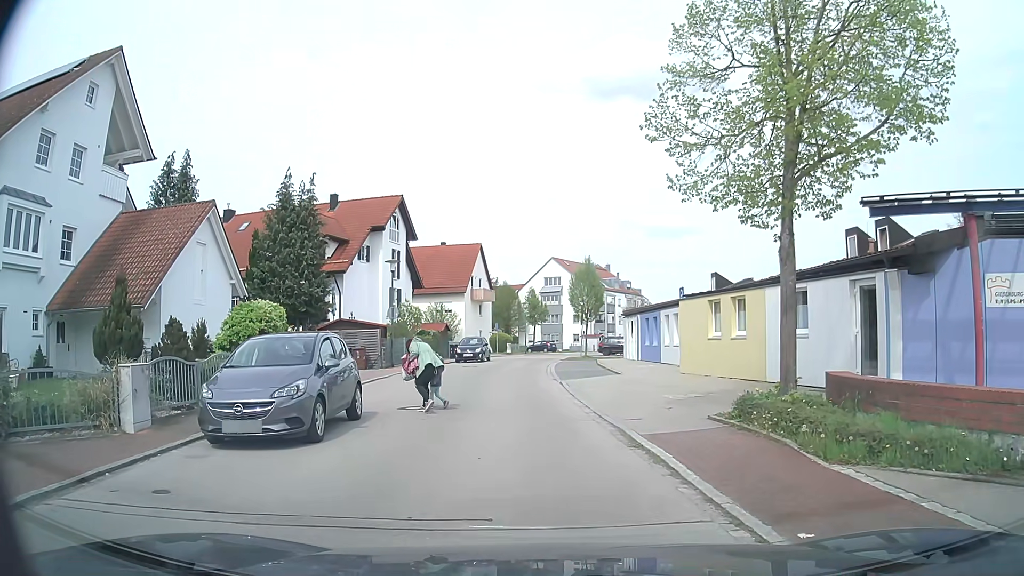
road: residential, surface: asphalt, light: Day
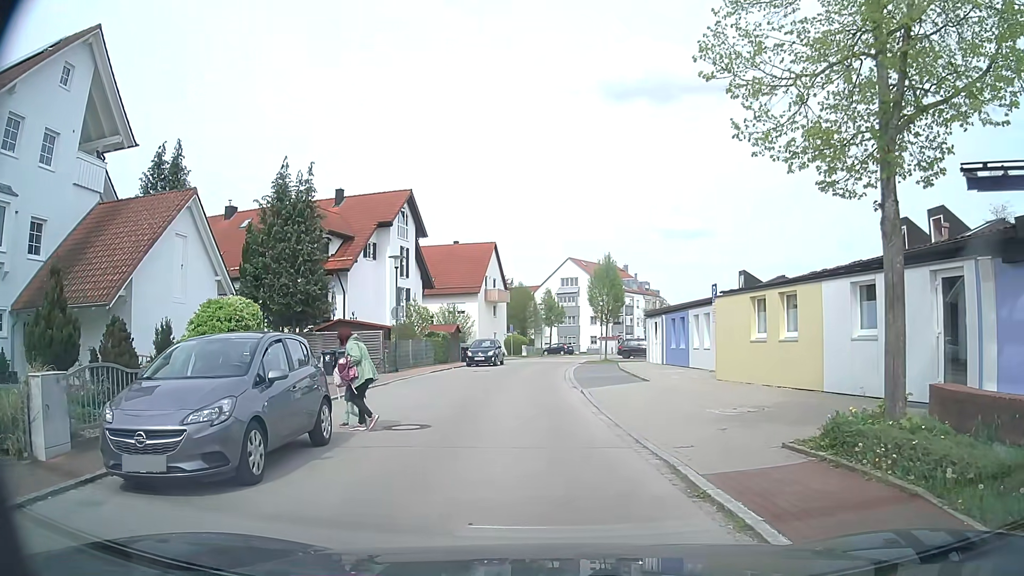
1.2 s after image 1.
(0.0, +2.7) m; -2°
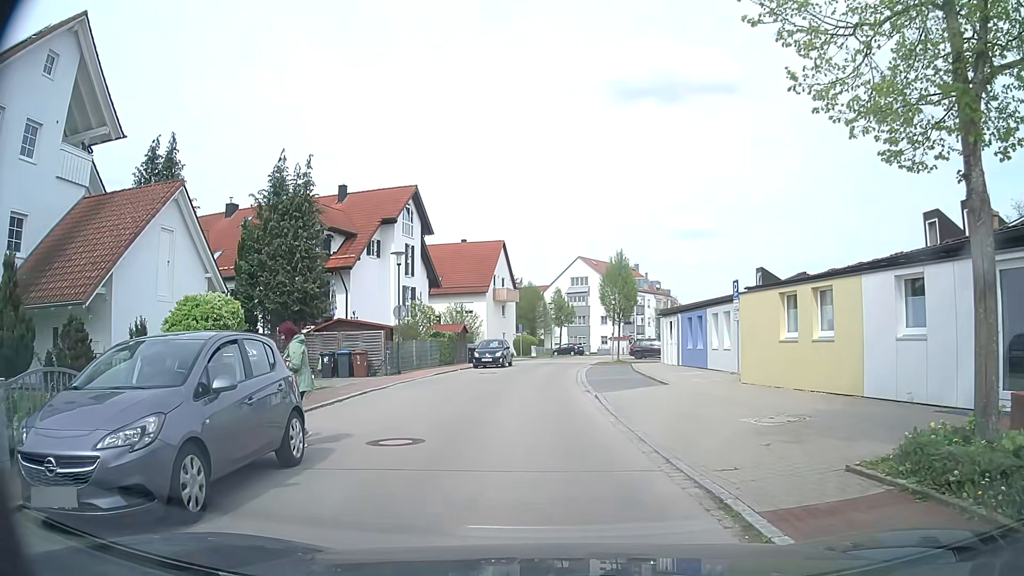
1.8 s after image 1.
(0.0, +1.5) m; 0°
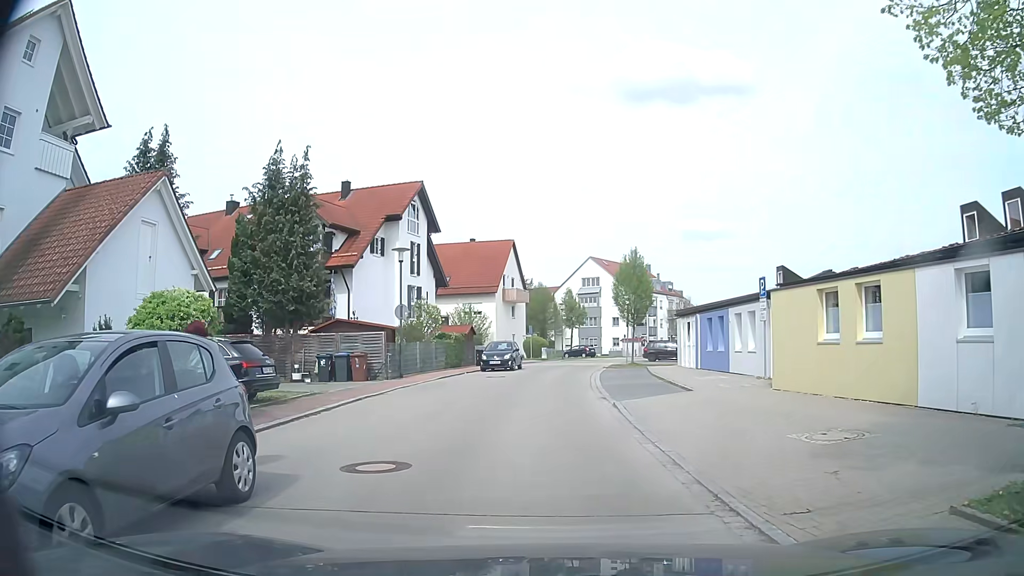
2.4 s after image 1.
(0.0, +1.8) m; -2°
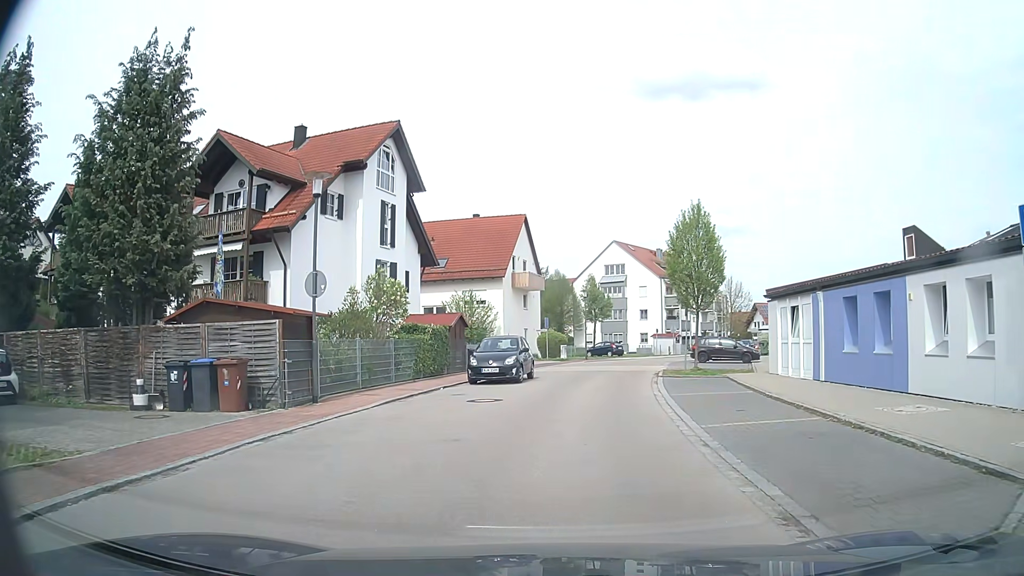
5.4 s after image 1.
(-0.2, +12.3) m; -2°
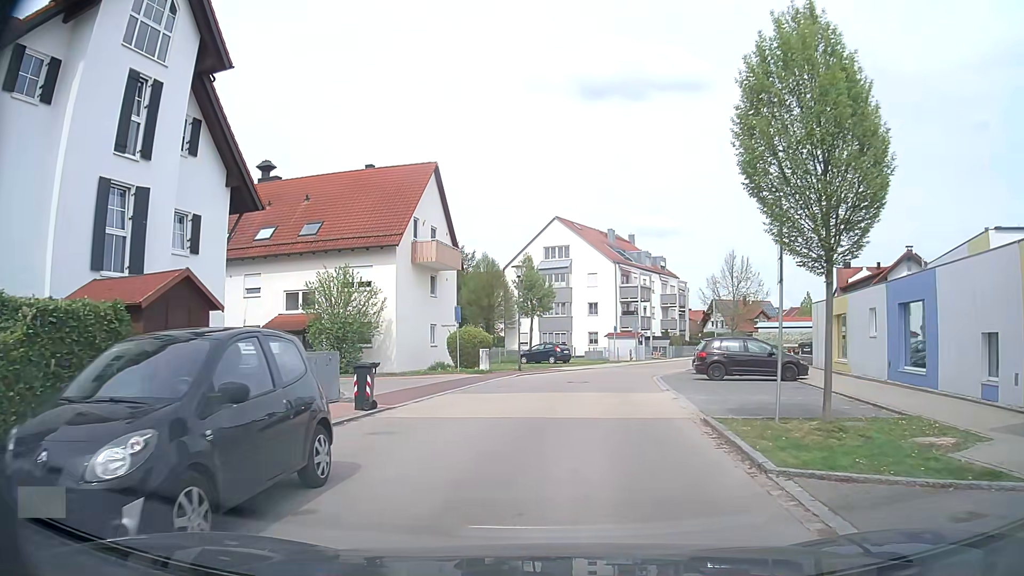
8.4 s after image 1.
(+1.1, +17.1) m; +6°
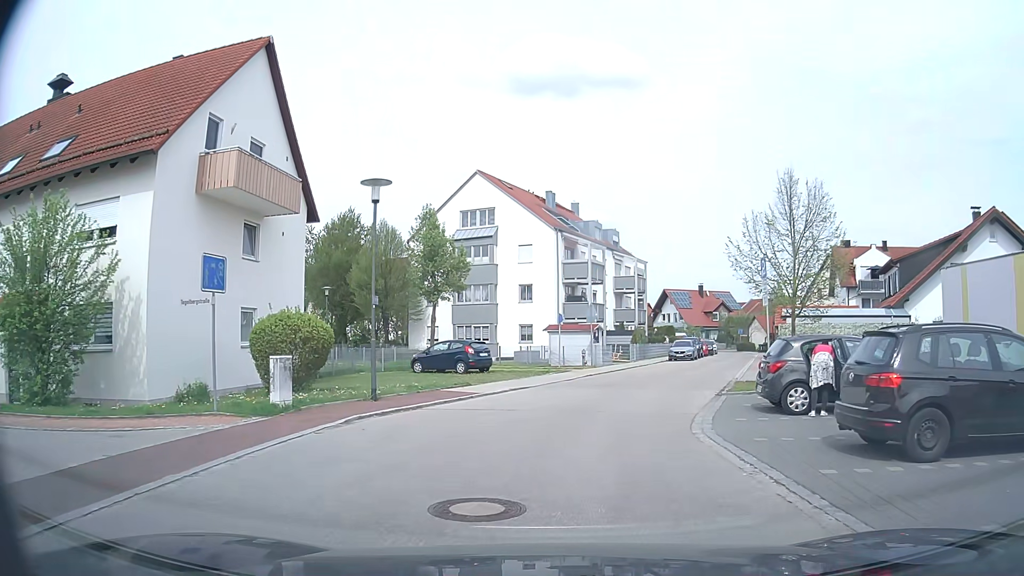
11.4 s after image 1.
(+0.9, +17.4) m; +6°
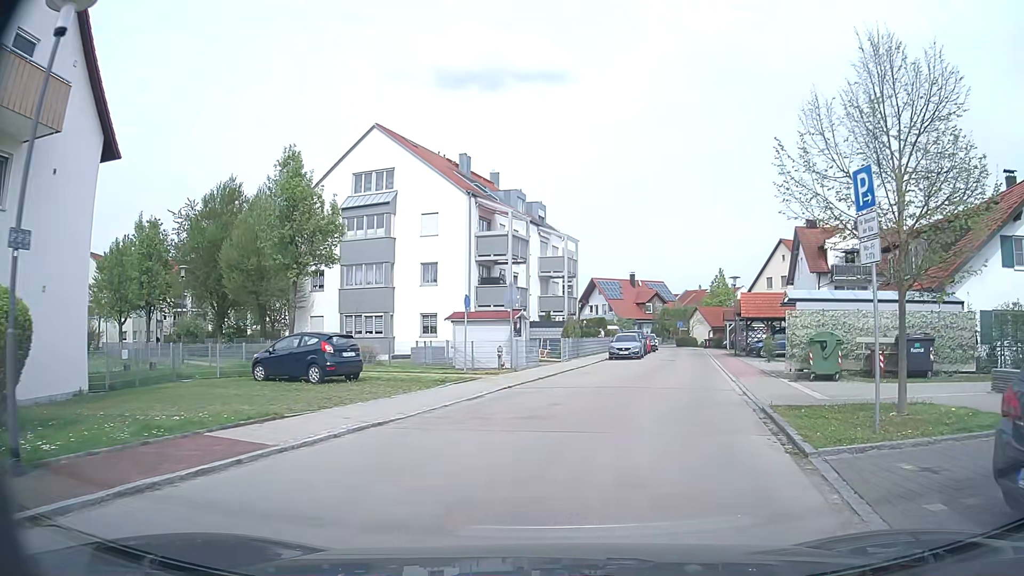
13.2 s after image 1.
(+0.4, +9.8) m; +6°
(+1, +10) (+3, +20) (+6, +29) (+8, +39) (+10, +49) (+12, +59) (+13, +69) (+11, +79) (+7, +88) (+2, +96) m
